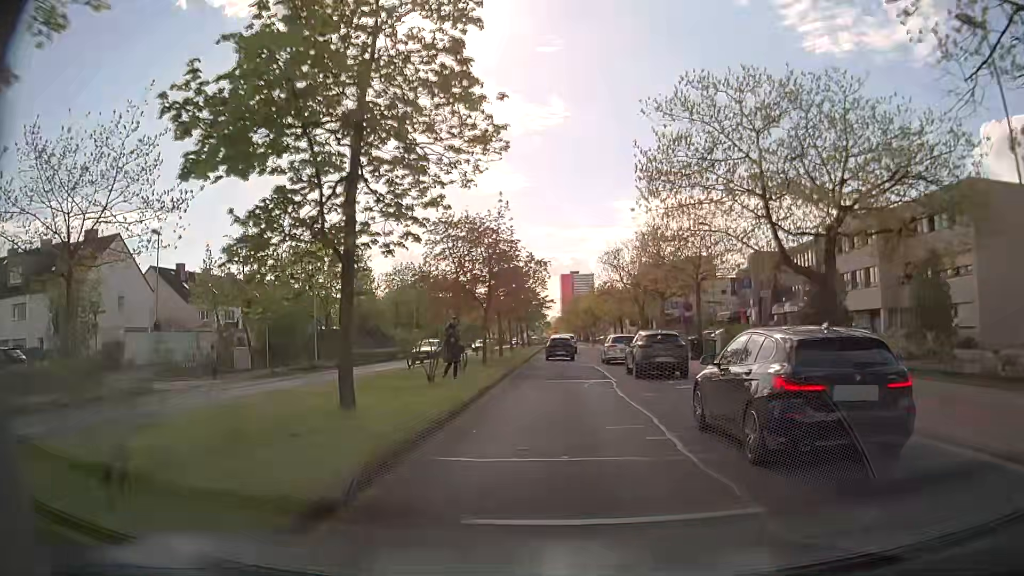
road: secondary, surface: asphalt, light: Day
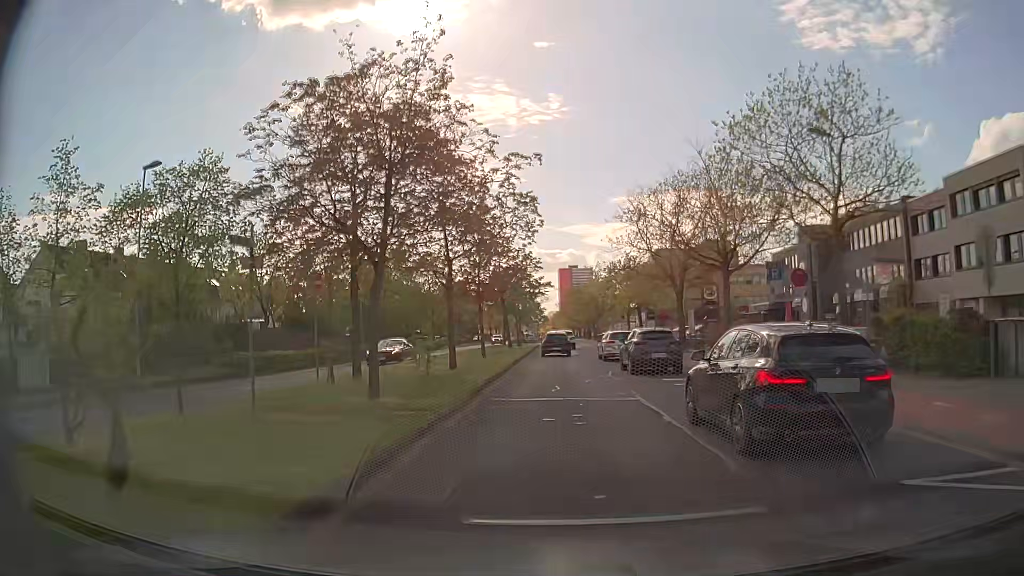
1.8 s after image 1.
(+0.1, +18.3) m; 0°
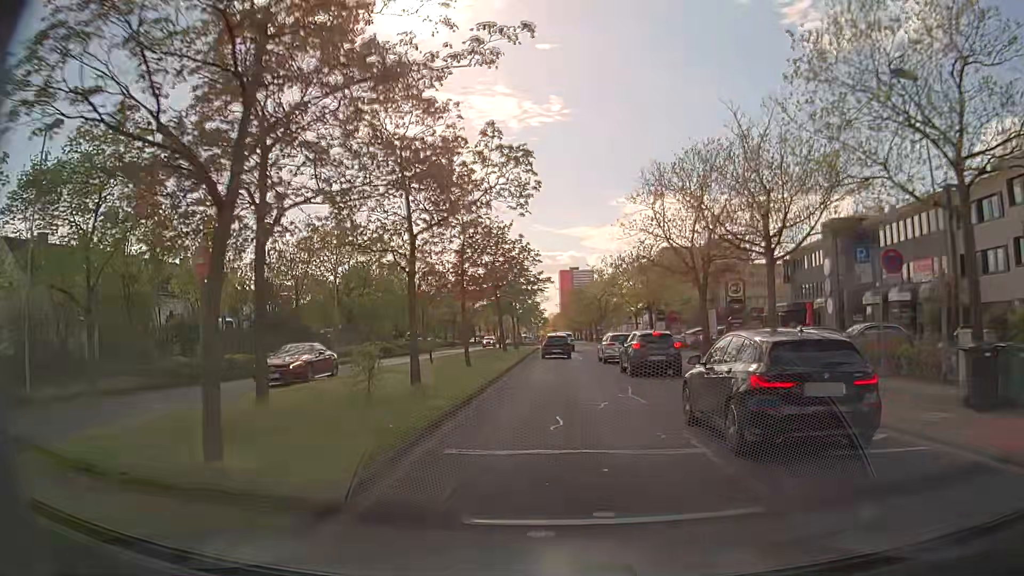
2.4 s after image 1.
(0.0, +6.1) m; 0°
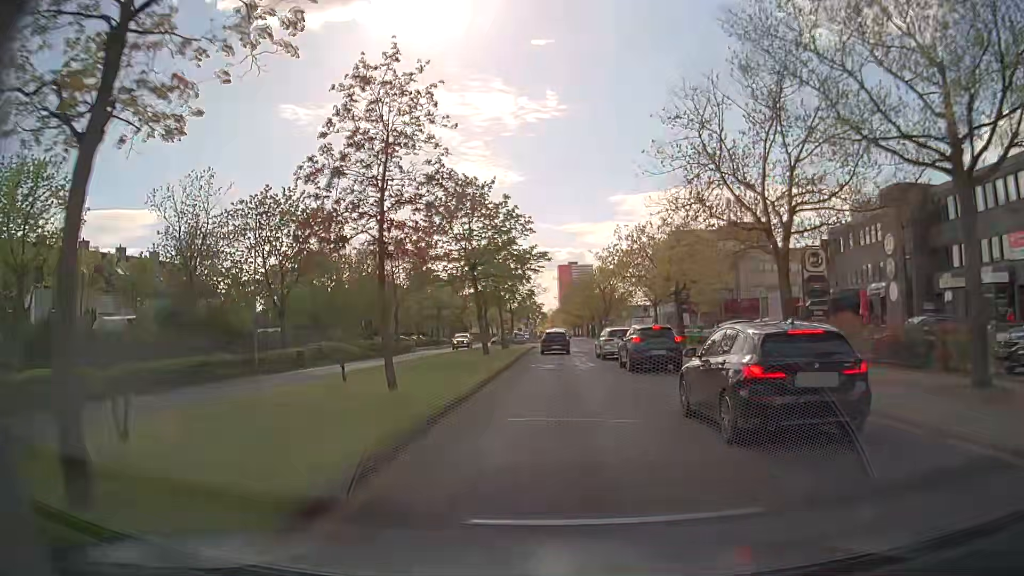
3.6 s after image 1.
(0.0, +12.2) m; 0°
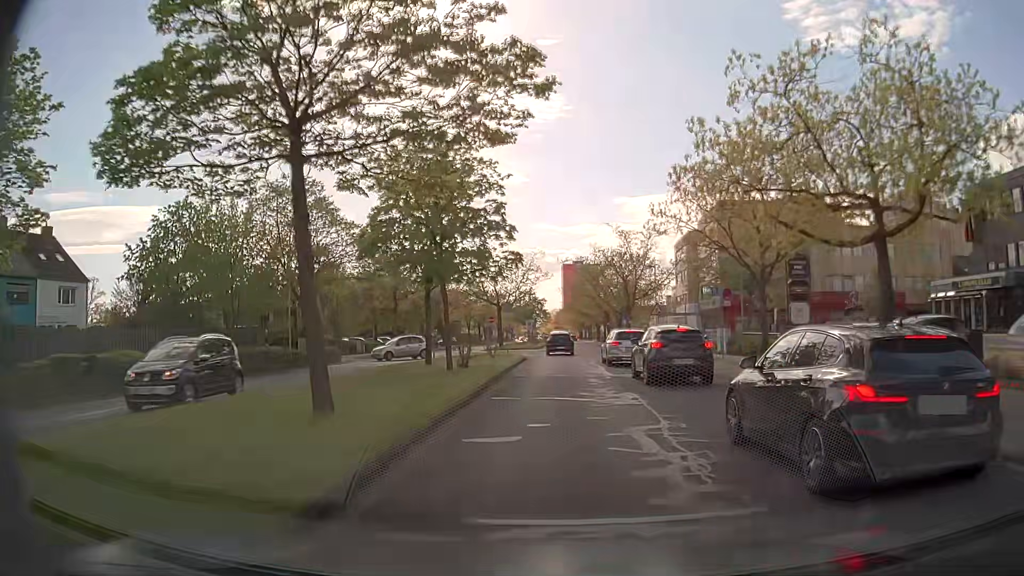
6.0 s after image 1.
(-0.1, +24.7) m; 0°
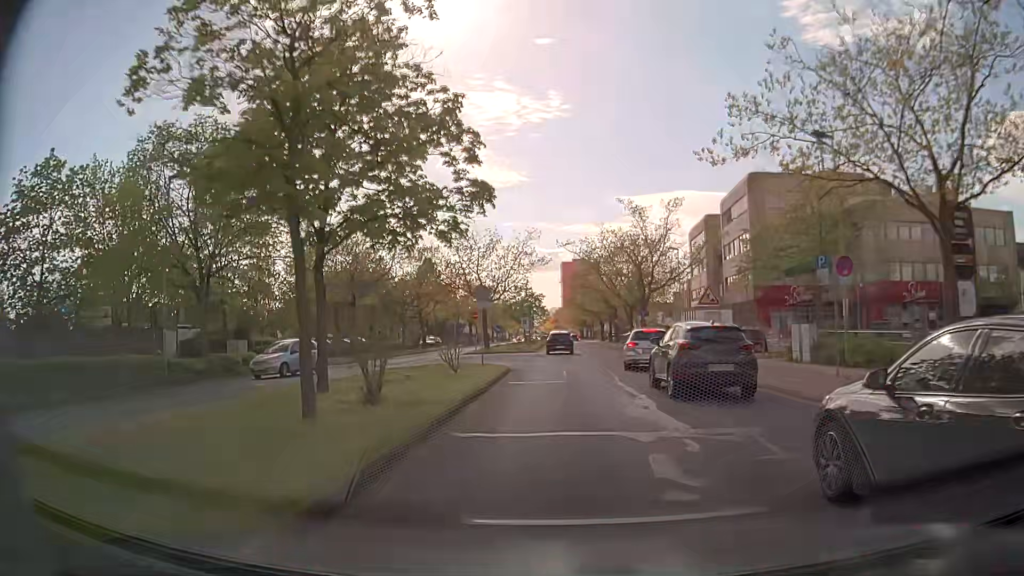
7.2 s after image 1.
(-0.1, +12.5) m; 0°
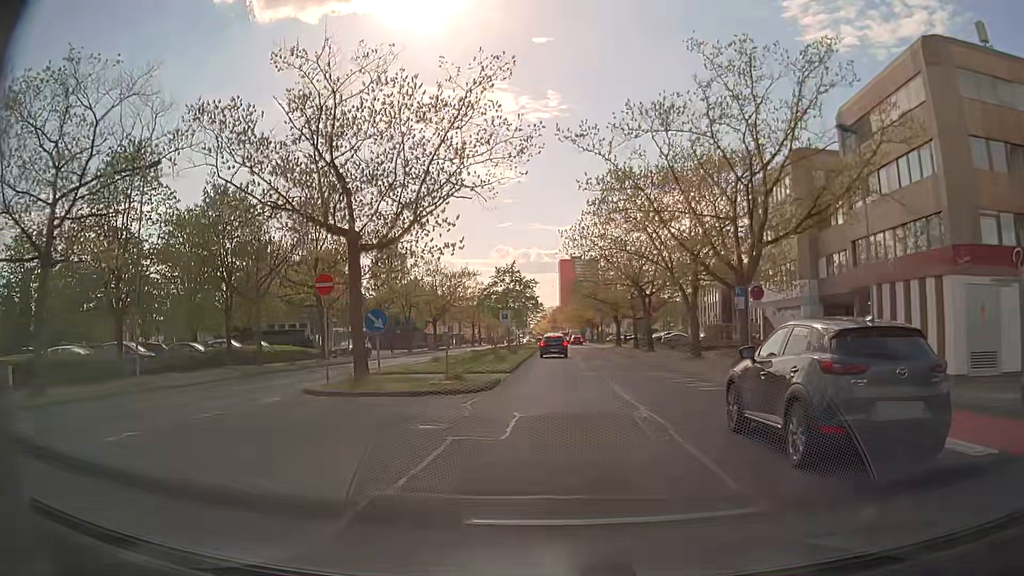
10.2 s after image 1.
(0.0, +31.9) m; 0°
(0, +10) (0, +20) (0, +30) (0, +40) (0, +50) (0, +60) (0, +70) (+1, +80) (+1, +90) (+1, +100) m
